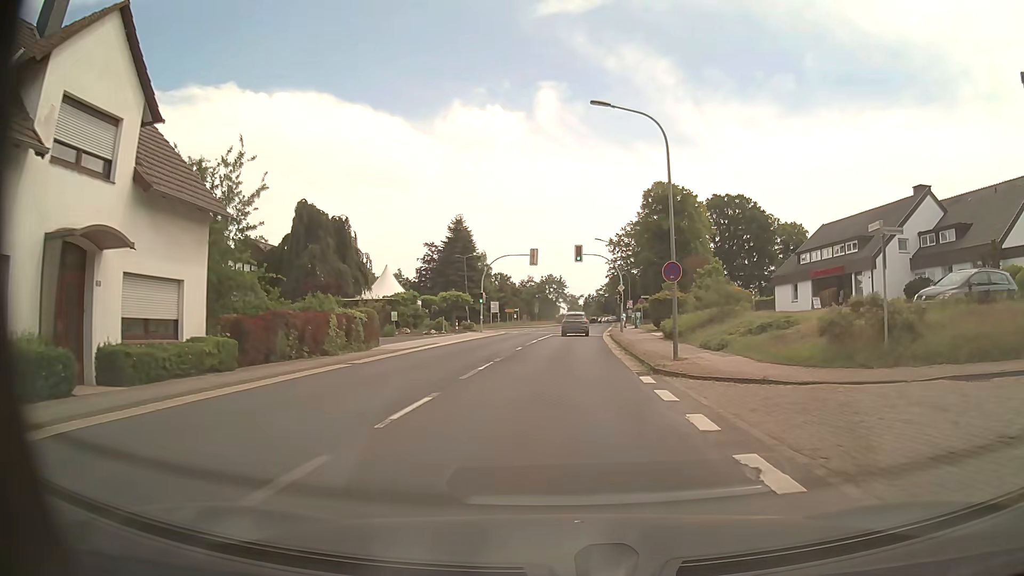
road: secondary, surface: asphalt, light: Day
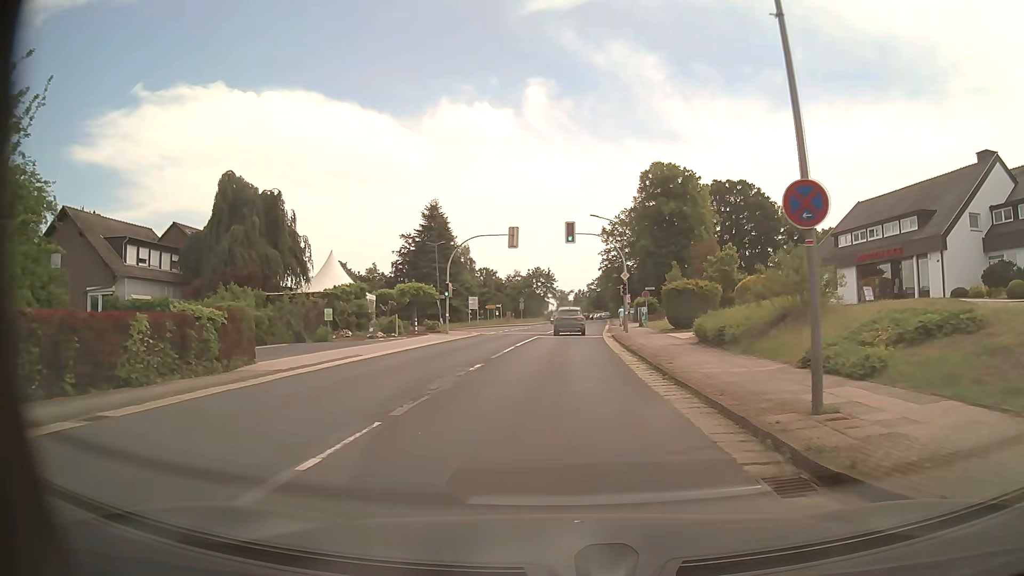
(+0.2, +11.5) m; +1°
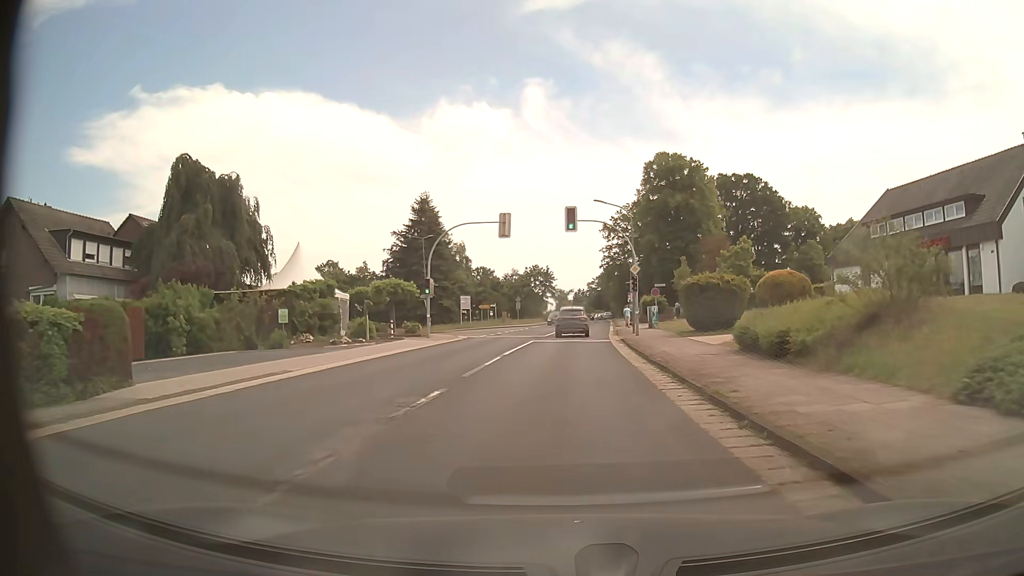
(0.0, +5.9) m; 0°
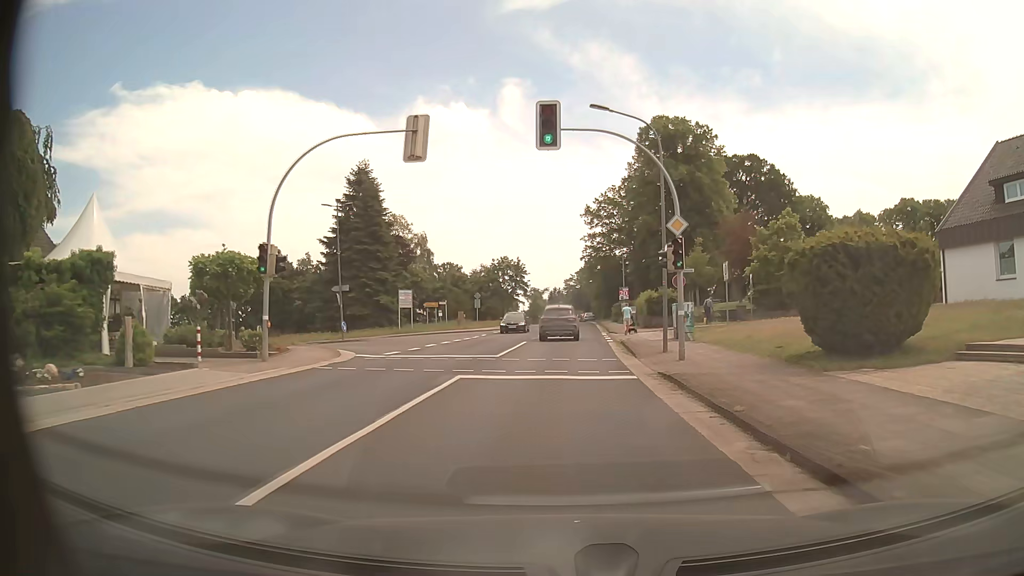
(+0.4, +18.2) m; +3°
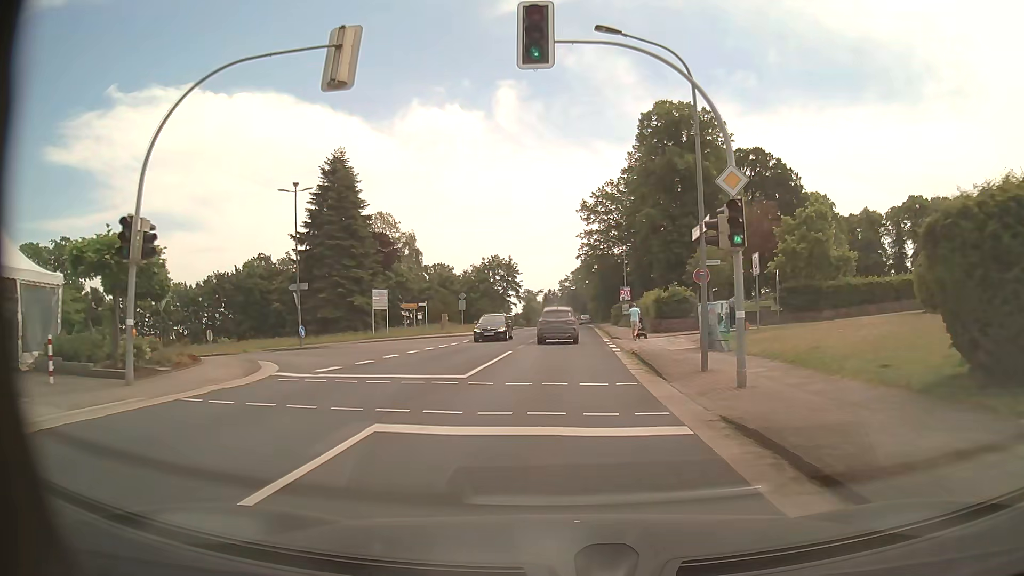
(0.0, +6.3) m; 0°
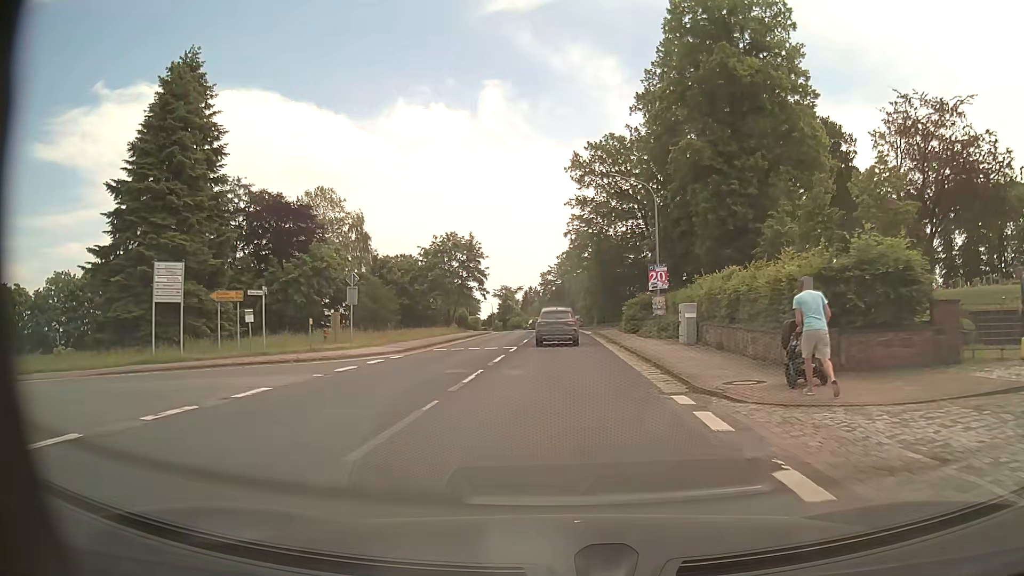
(+0.3, +26.1) m; +1°
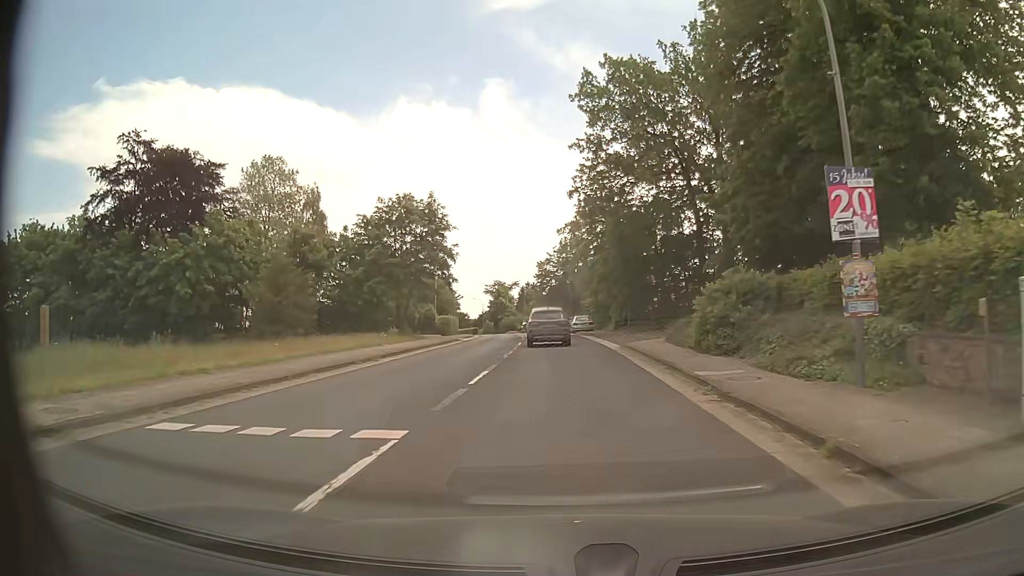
(0.0, +21.2) m; 0°
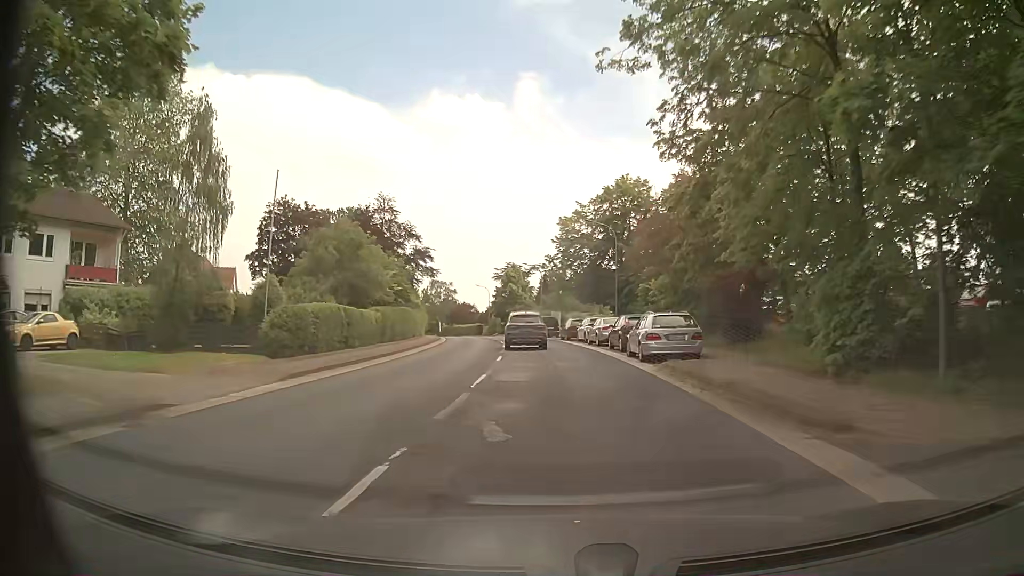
(-0.4, +36.6) m; -2°
(0, +10) (-1, +20) (-1, +30) (-2, +40) (-3, +50) (-5, +60) (-6, +70) (-9, +79) (-11, +89) (-14, +99) m
